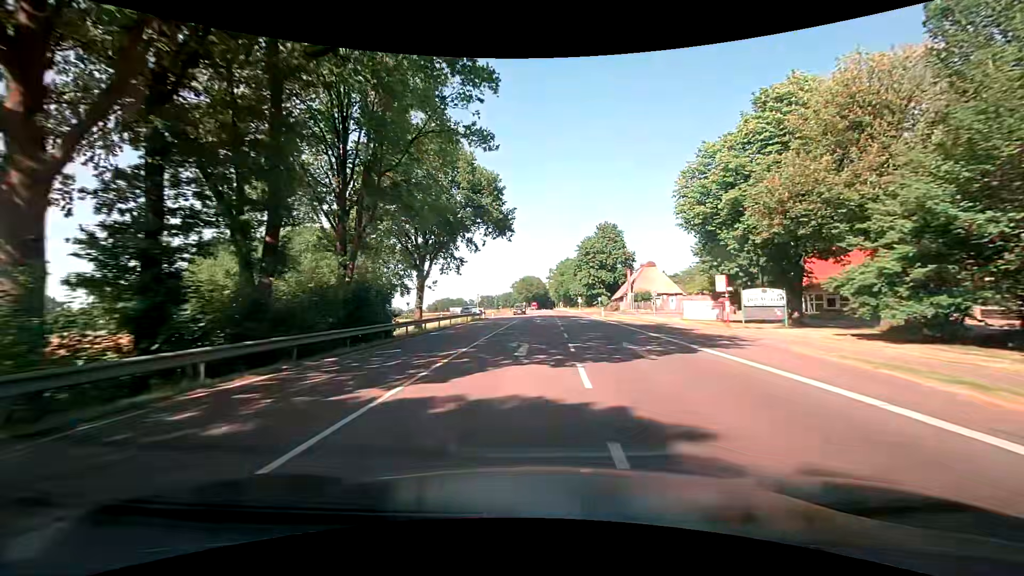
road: primary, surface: asphalt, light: Day
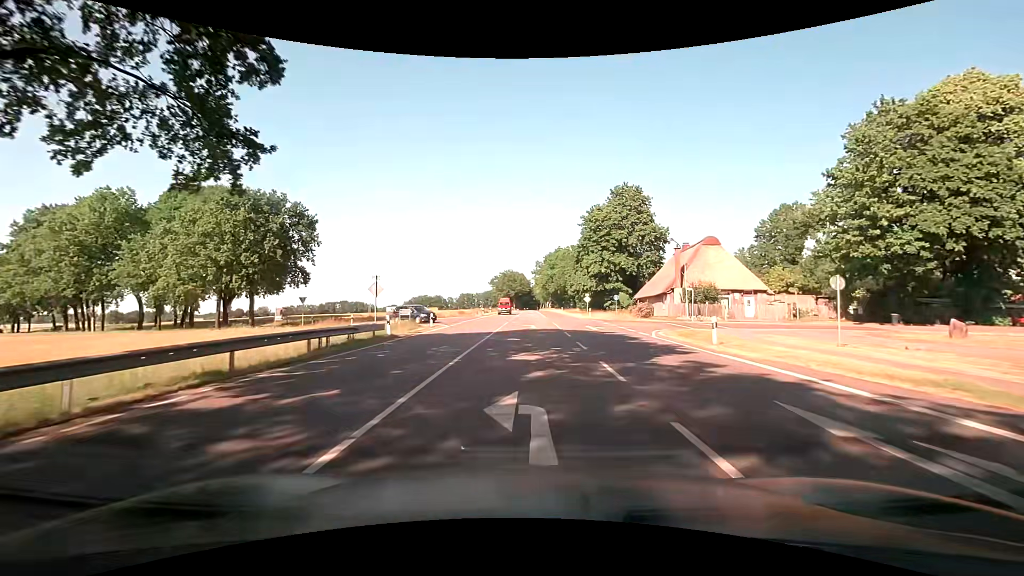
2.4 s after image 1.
(+0.7, +34.9) m; +2°
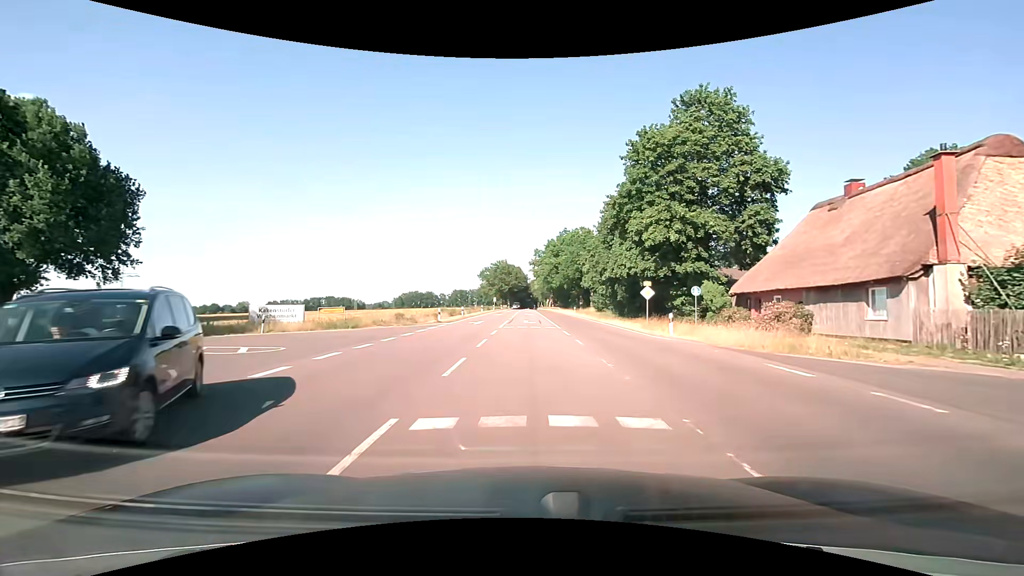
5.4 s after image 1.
(0.0, +31.4) m; 0°
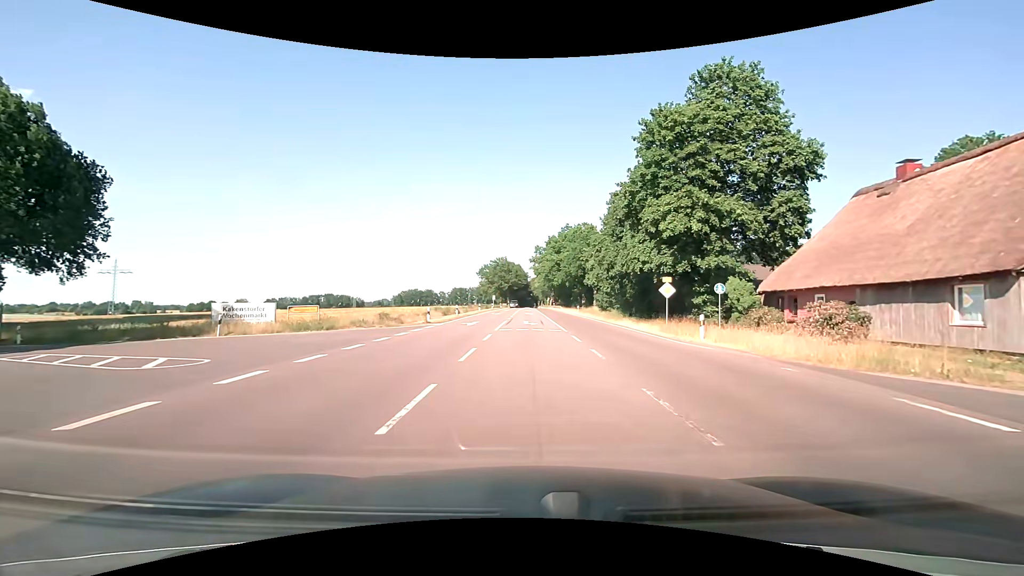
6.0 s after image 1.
(0.0, +3.9) m; 0°
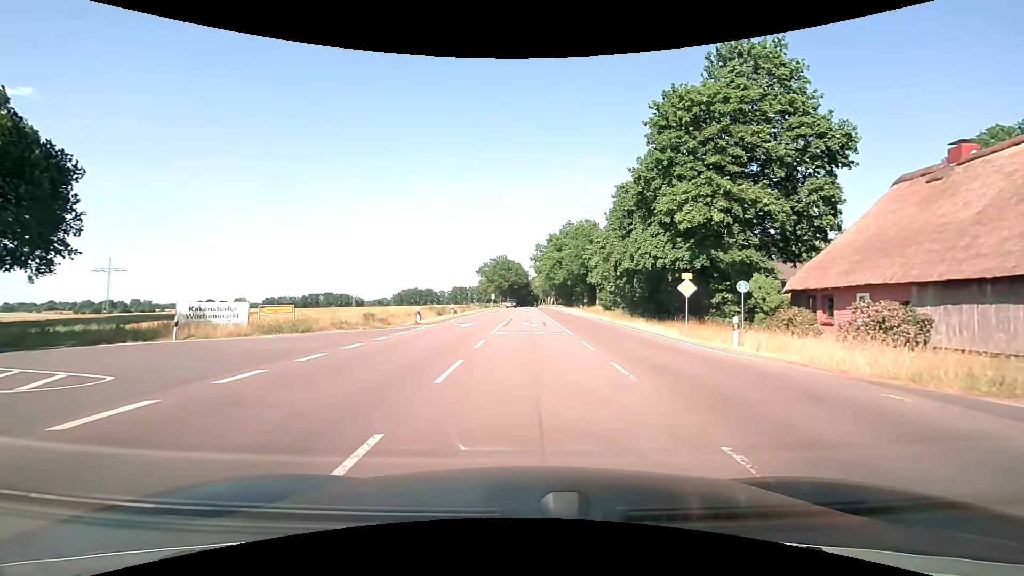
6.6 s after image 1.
(0.0, +2.8) m; 0°
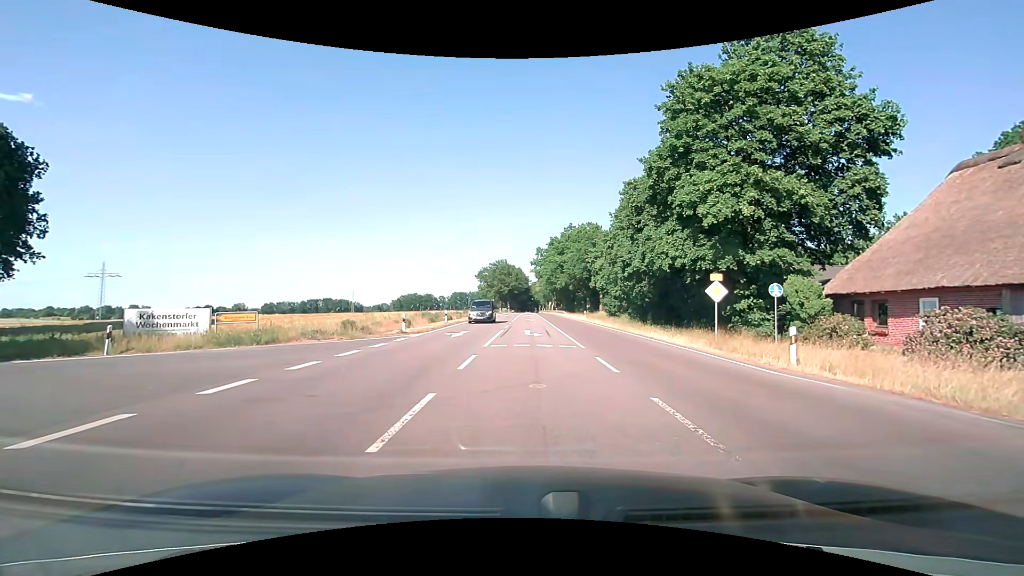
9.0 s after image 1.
(0.0, +3.1) m; 0°
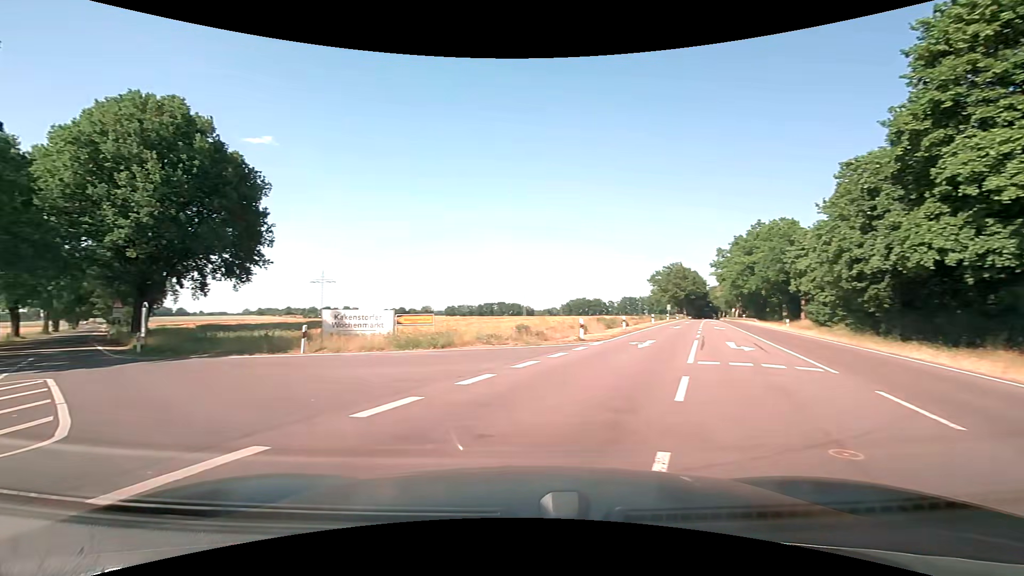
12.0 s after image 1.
(-0.5, +3.1) m; -20°
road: tertiary
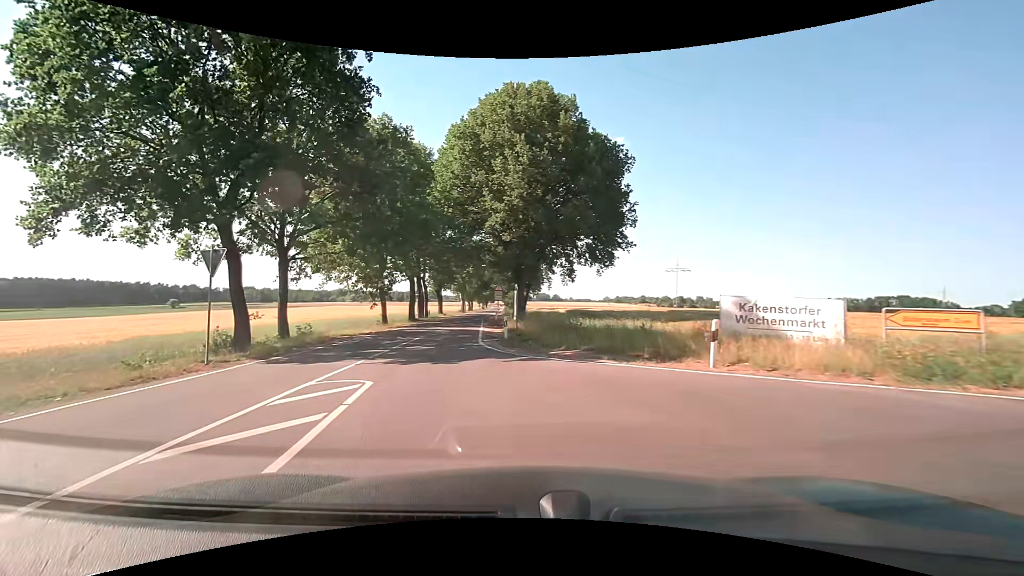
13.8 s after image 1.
(-3.5, +8.4) m; -38°
(-1, +10) (-2, +20) (-3, +30) (-4, +40) (-5, +50) (-5, +60) (-6, +70) (-6, +80) (-6, +90) (-7, +100) m
